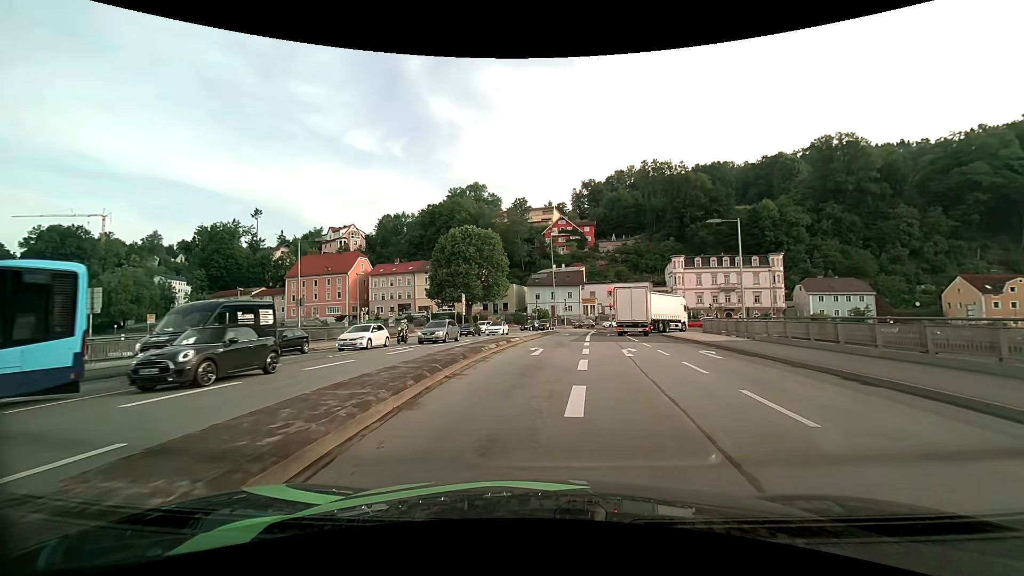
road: primary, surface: asphalt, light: Day
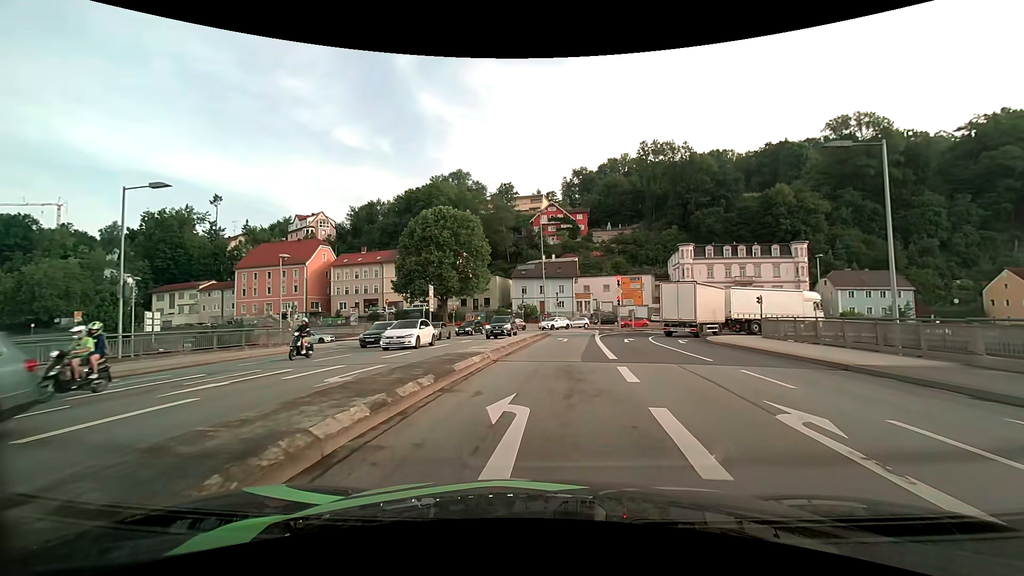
(+0.1, +14.2) m; +2°
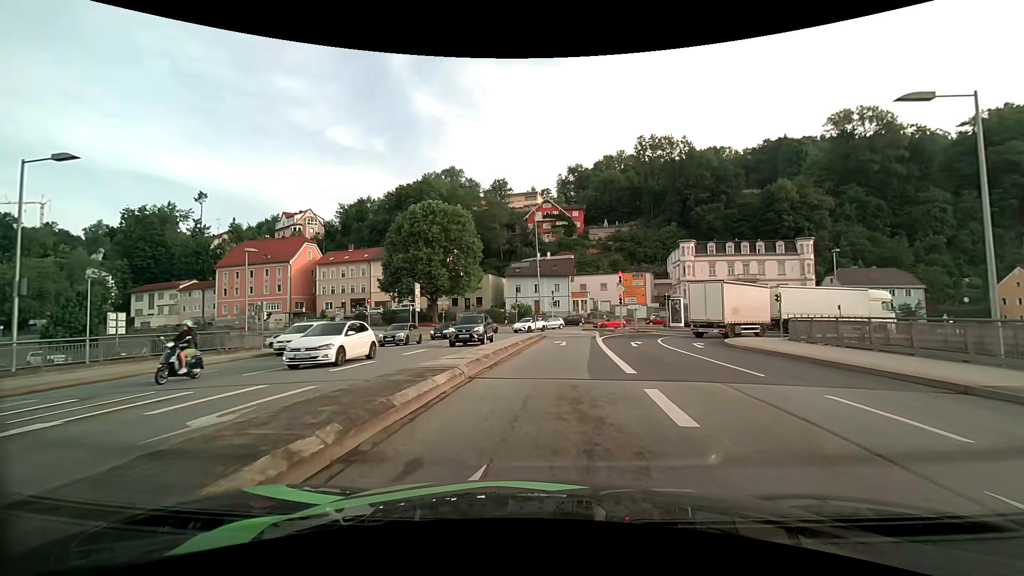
(0.0, +4.0) m; +1°
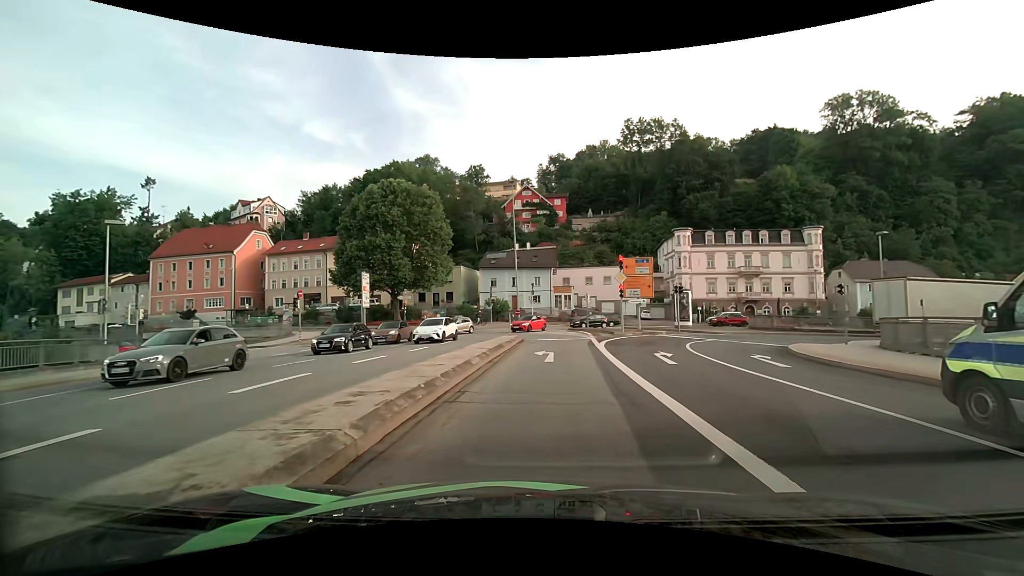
(+0.1, +9.9) m; +2°
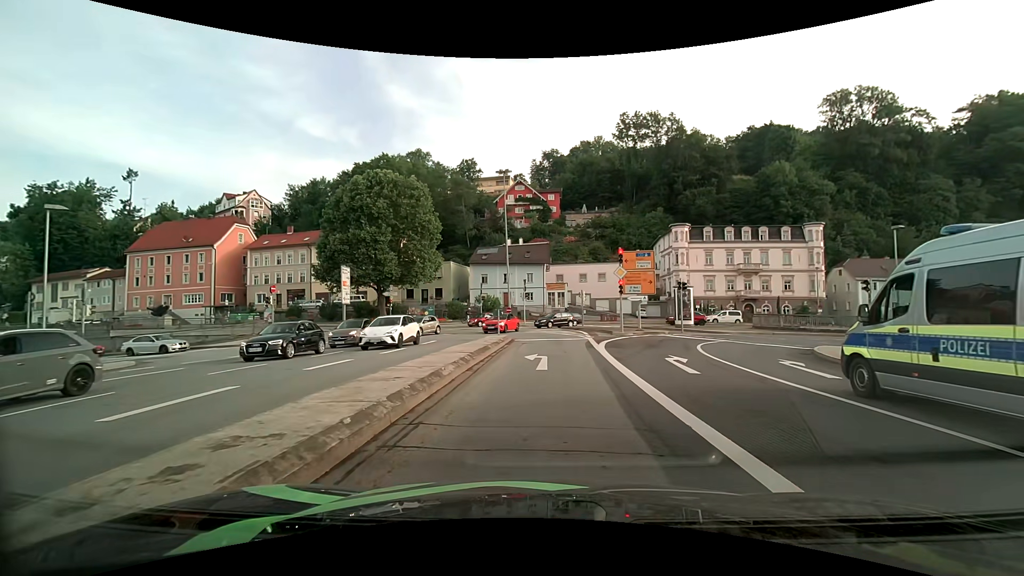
(0.0, +2.7) m; +1°
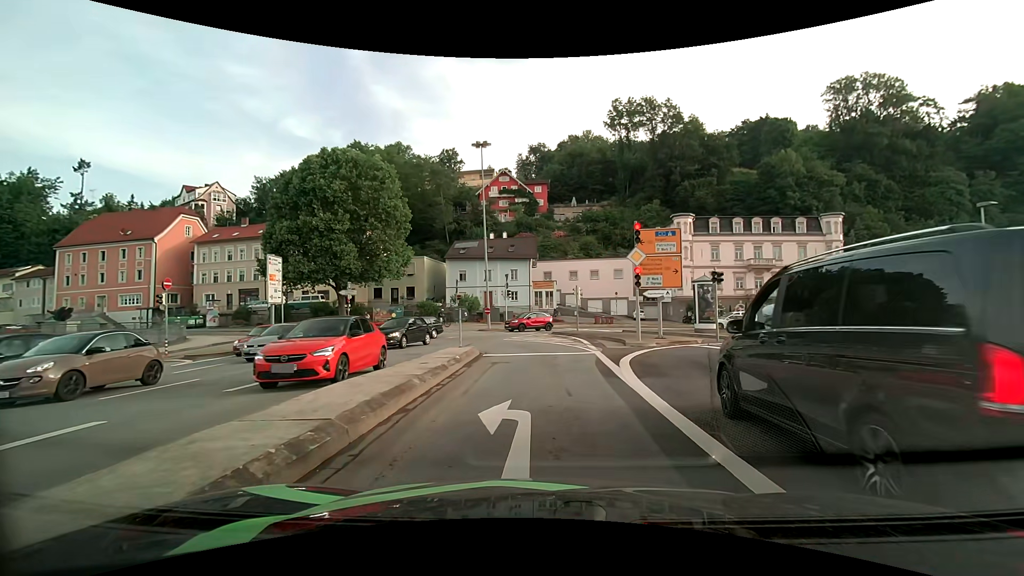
(+0.1, +8.7) m; +2°
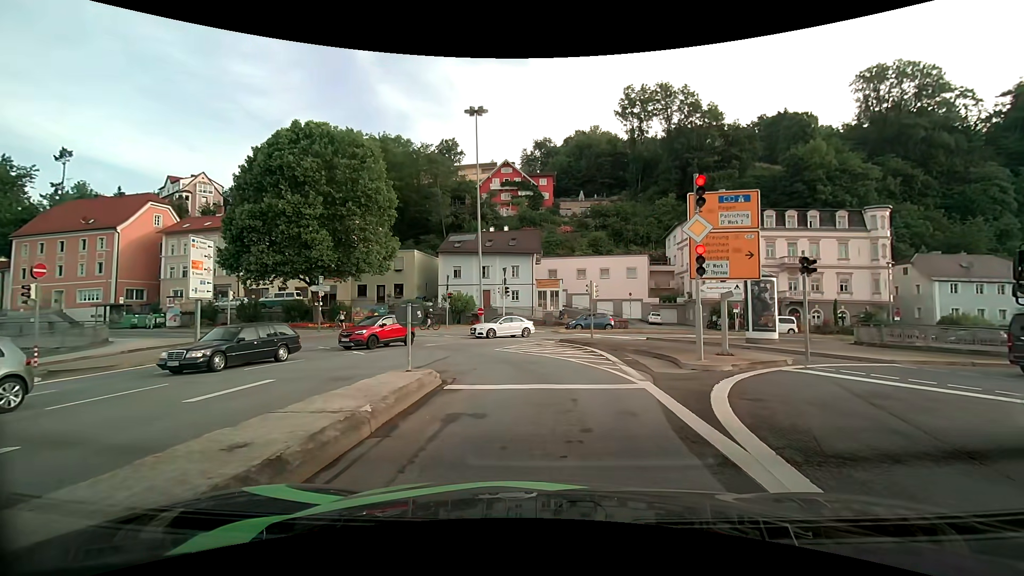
(-0.1, +7.3) m; -2°
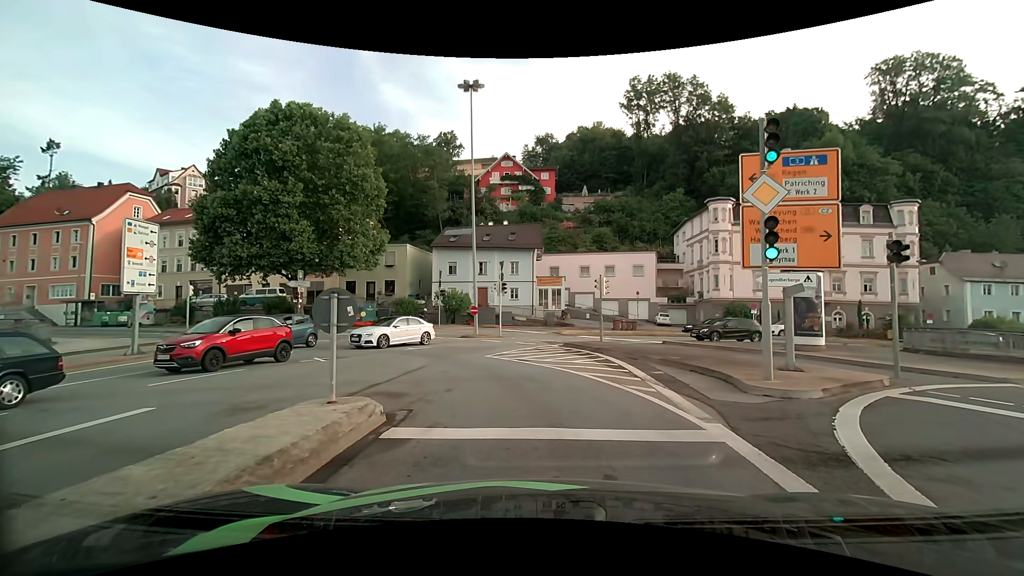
(0.0, +3.8) m; +1°
(-1, +10) (-4, +19) (-10, +27) (-19, +32) (-28, +35) (-38, +37) (-48, +39) (-58, +41) (-67, +44) (-77, +46) m
